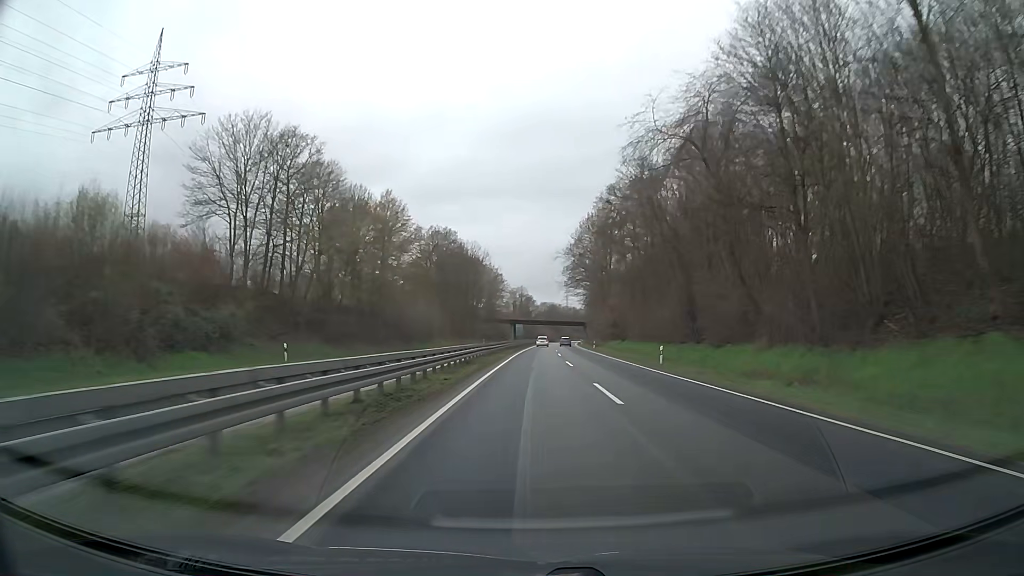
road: trunk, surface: asphalt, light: Day
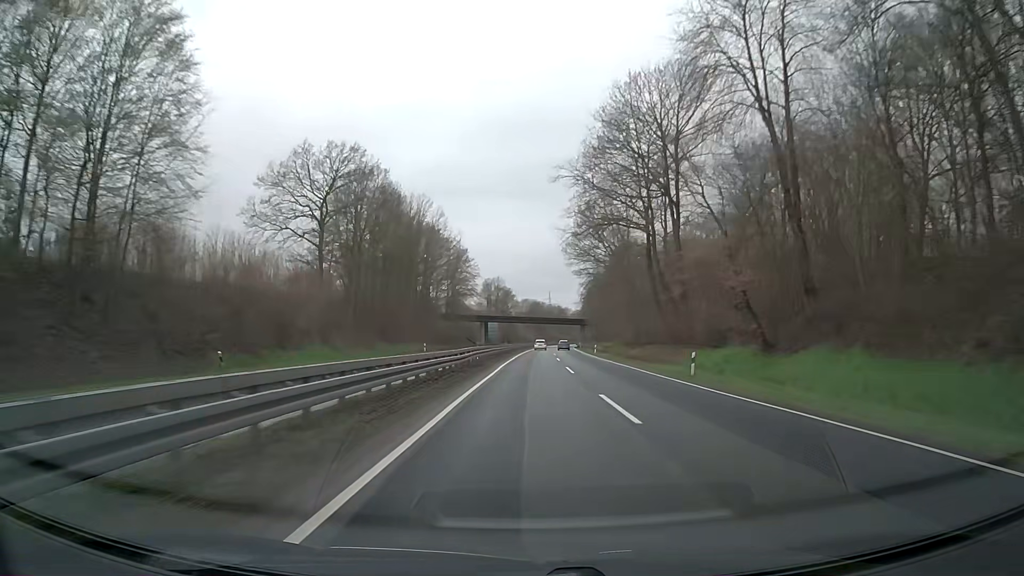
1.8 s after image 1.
(+0.6, +57.1) m; +1°
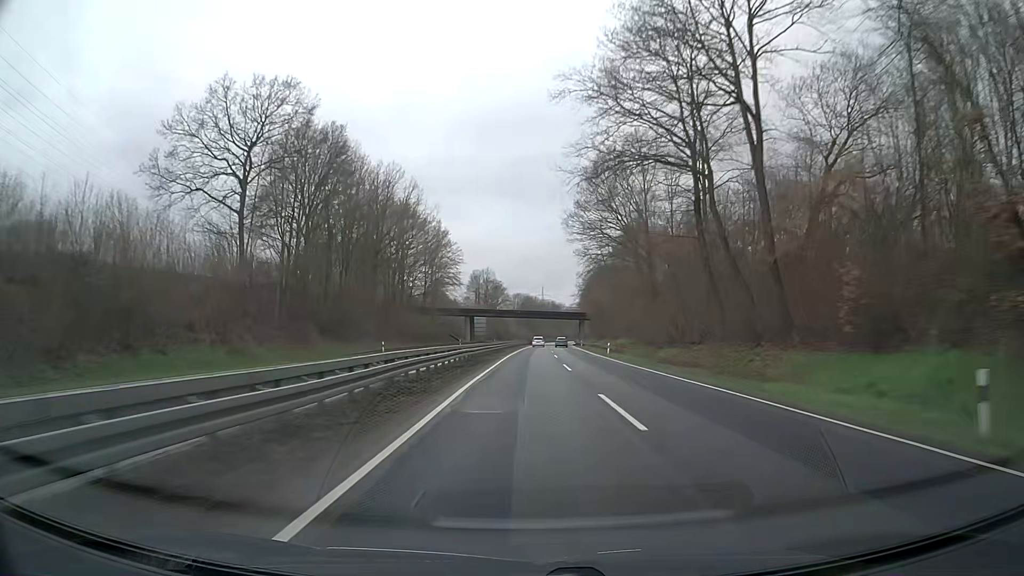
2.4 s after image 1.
(+0.2, +19.0) m; +1°
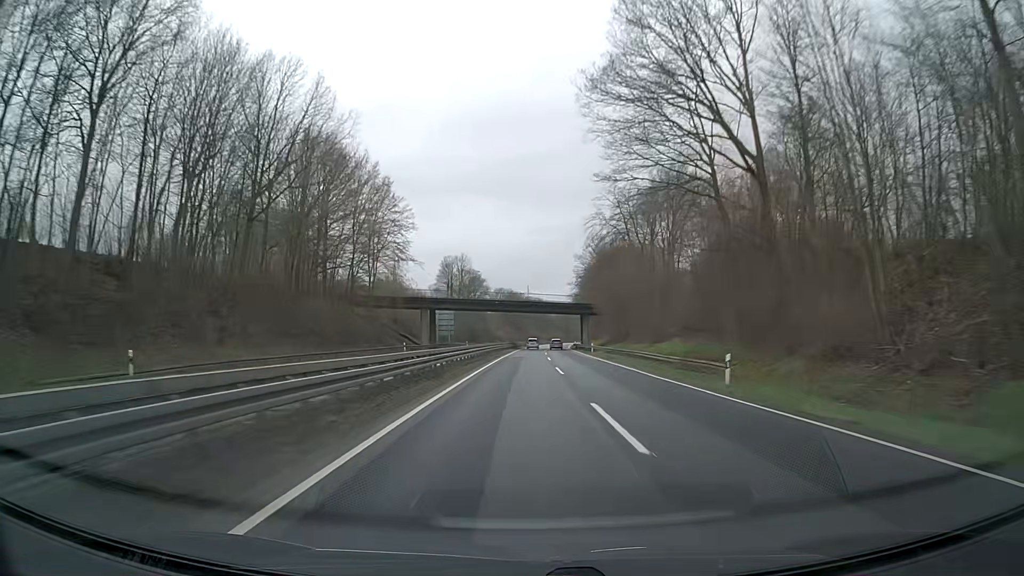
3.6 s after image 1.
(+0.3, +38.1) m; +1°
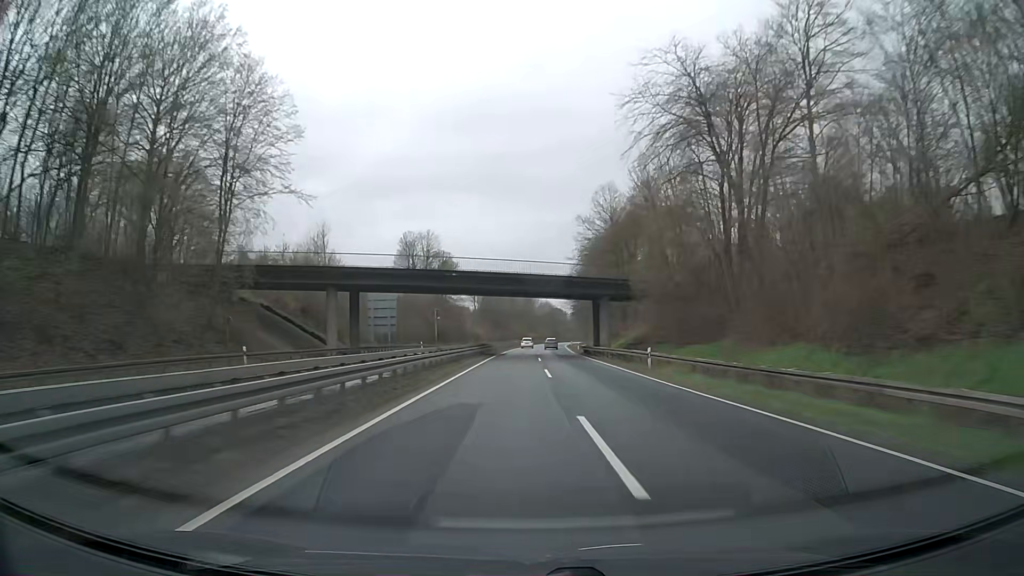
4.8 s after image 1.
(+0.3, +38.1) m; +1°
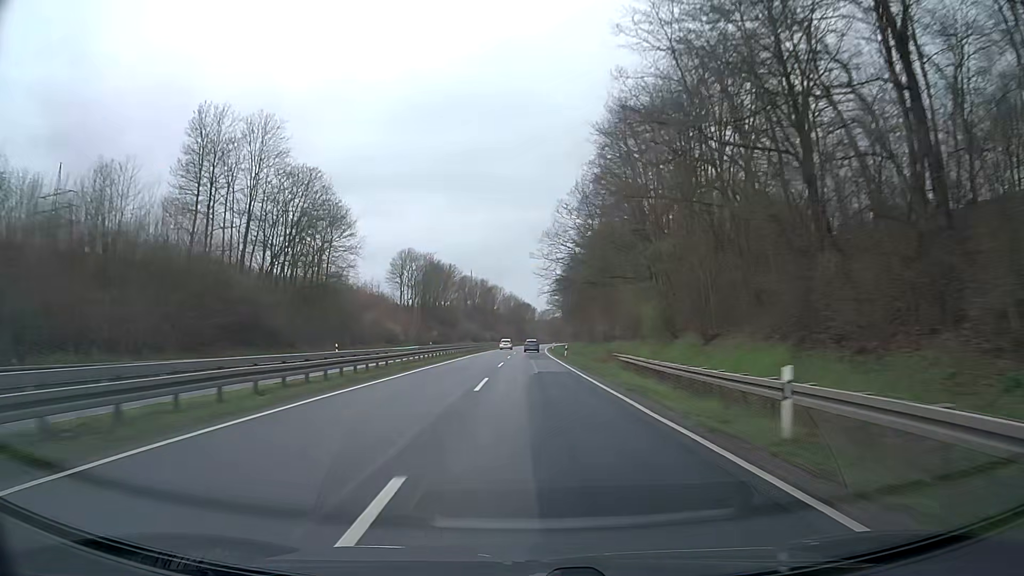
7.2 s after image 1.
(+2.6, +76.2) m; +3°
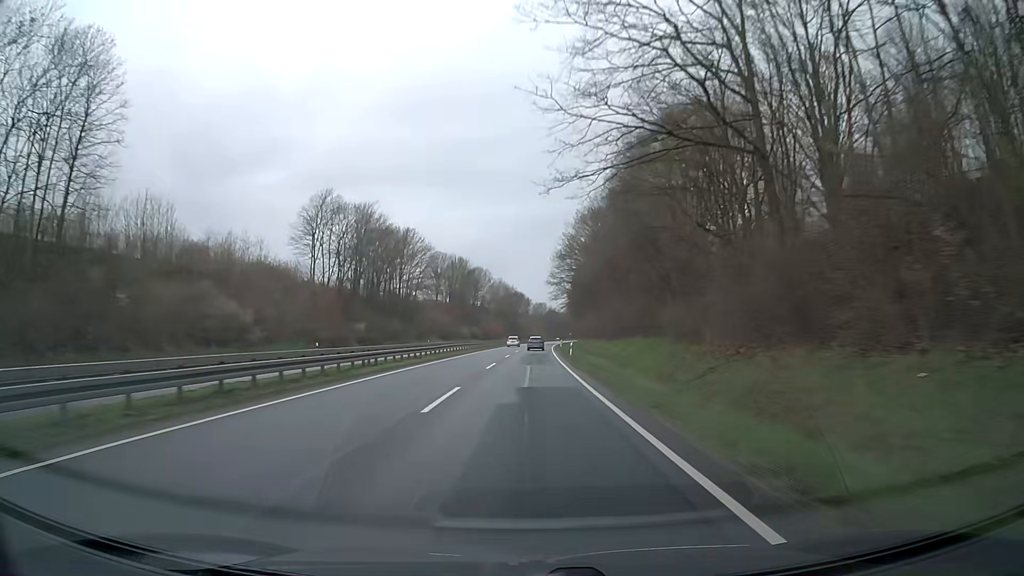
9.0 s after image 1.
(+0.5, +56.6) m; +1°
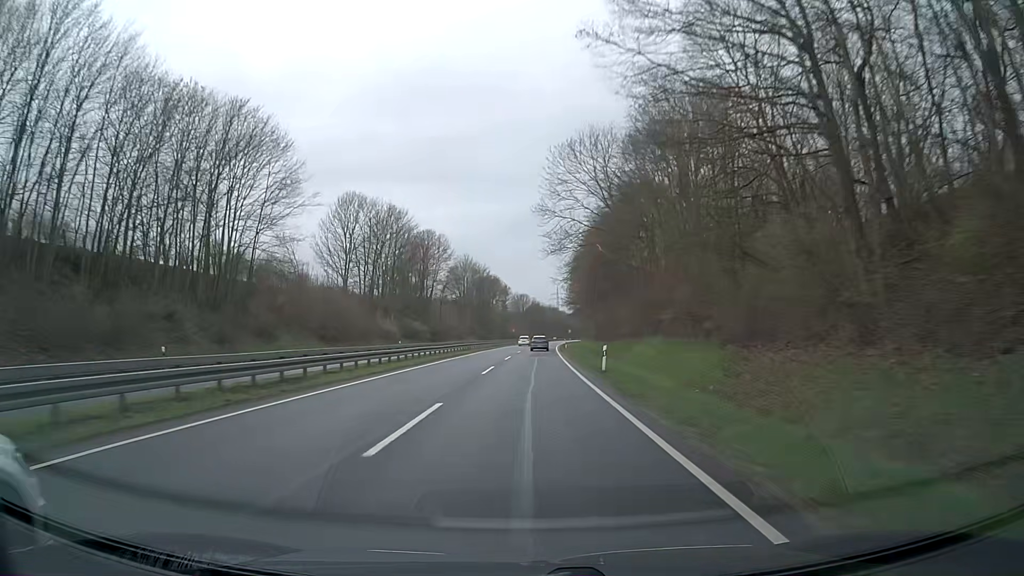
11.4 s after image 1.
(+0.8, +72.2) m; +2°
(0, +10) (0, +20) (0, +30) (0, +40) (0, +50) (+1, +60) (+1, +70) (+1, +80) (+2, +90) (+2, +100) m
